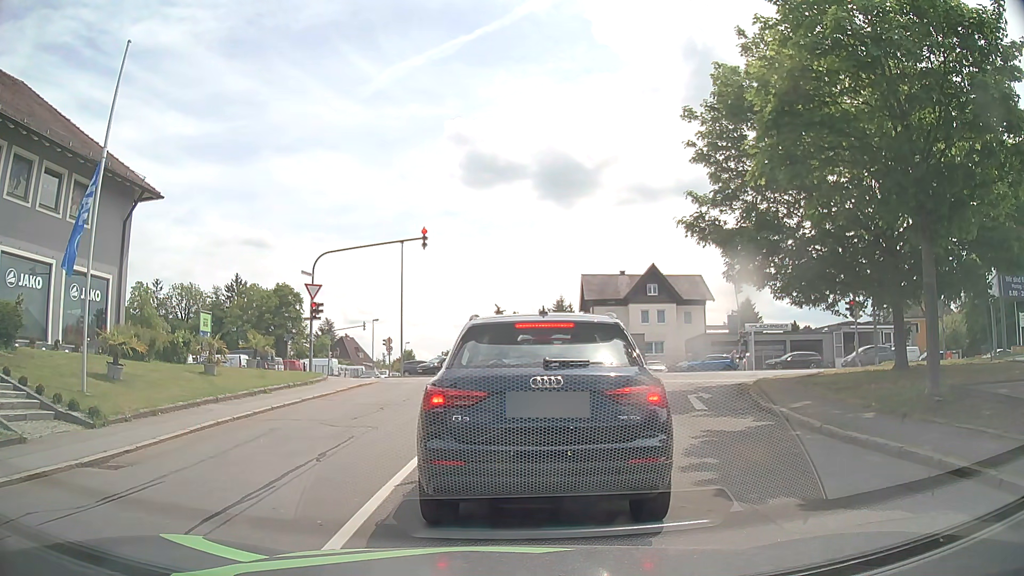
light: Day
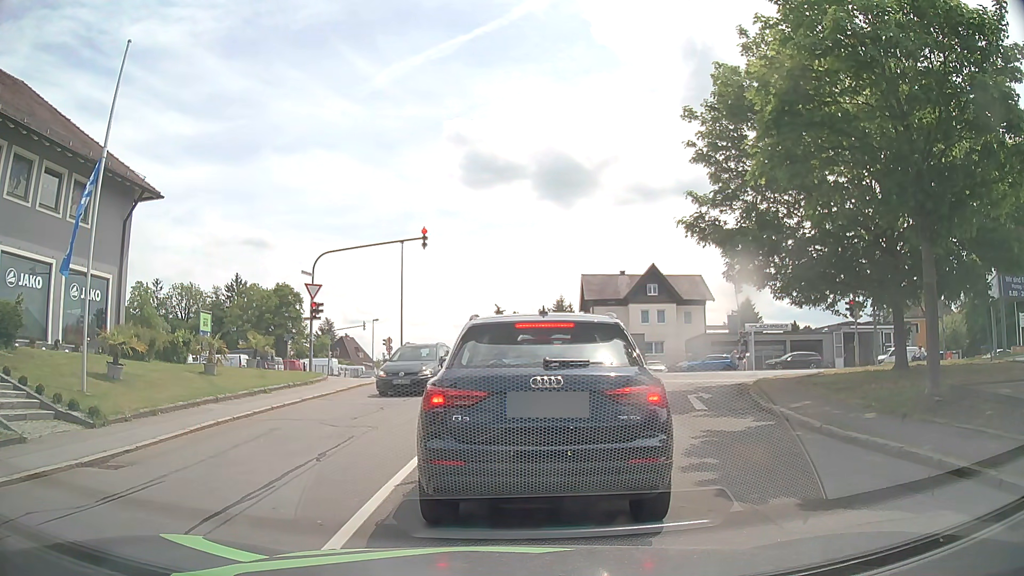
(0.0, 0.0) m; 0°
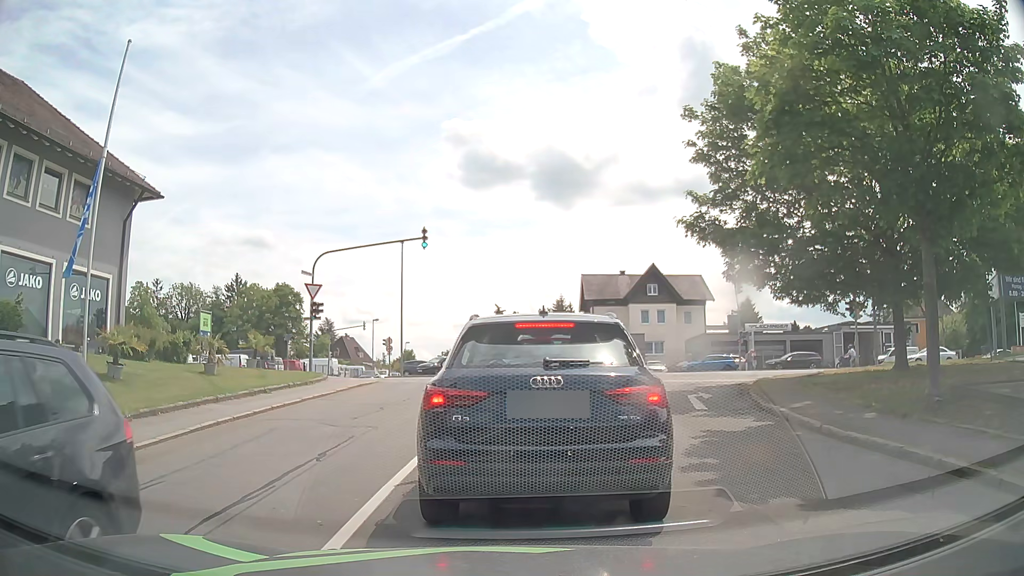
(0.0, 0.0) m; 0°
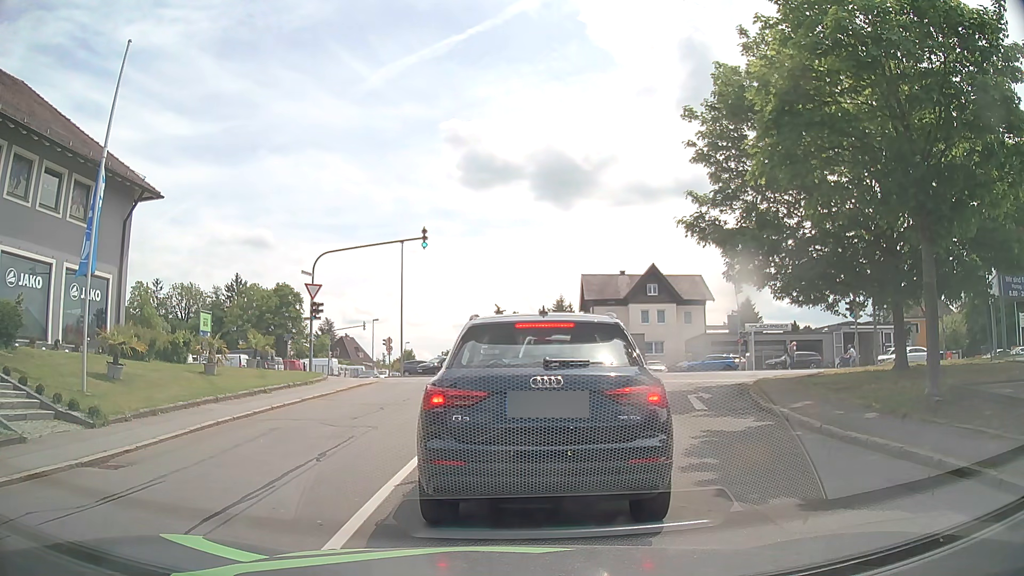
(0.0, 0.0) m; 0°
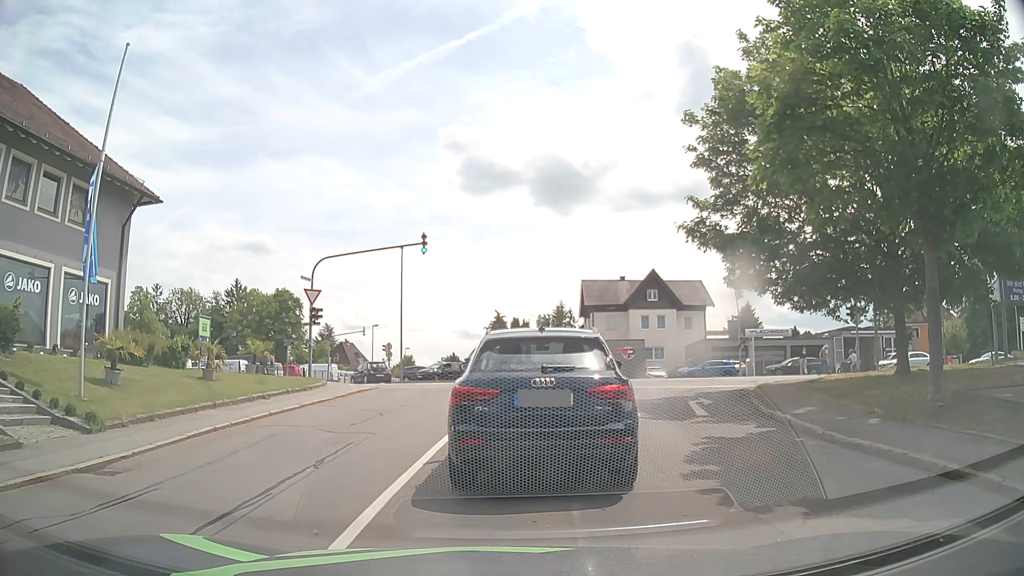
(0.0, +0.1) m; 0°
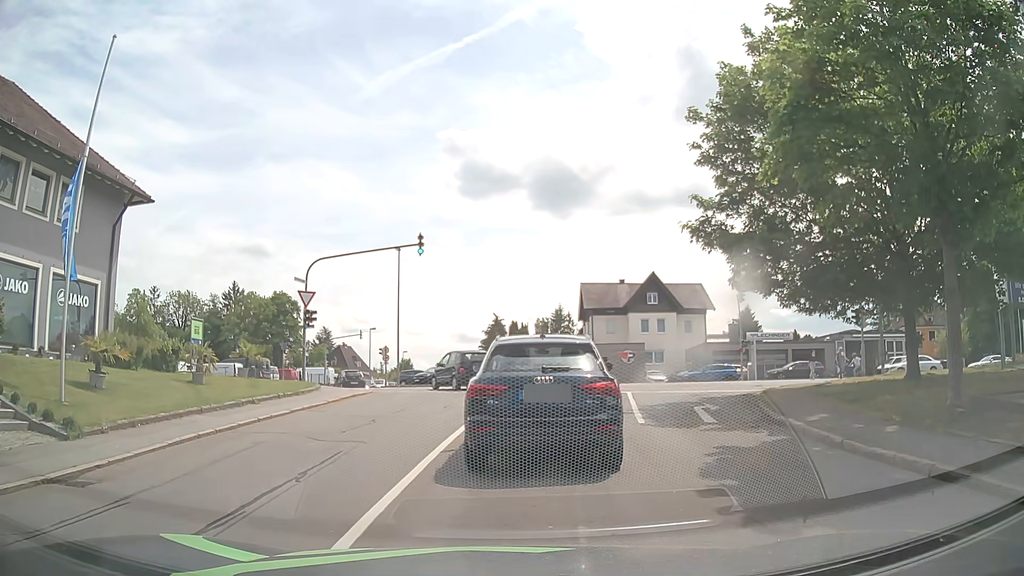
(0.0, +0.8) m; -1°
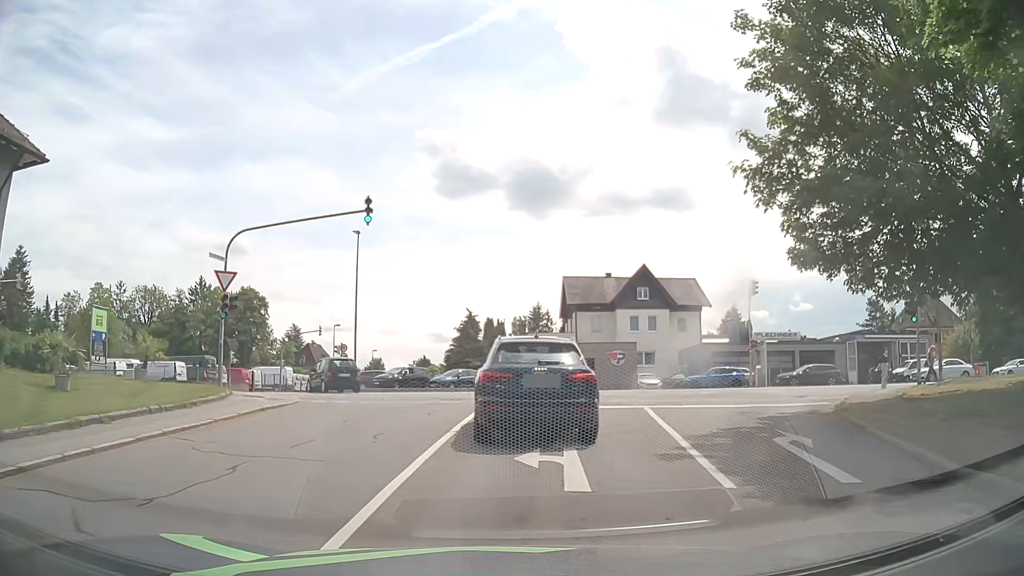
(-0.1, +6.9) m; +1°
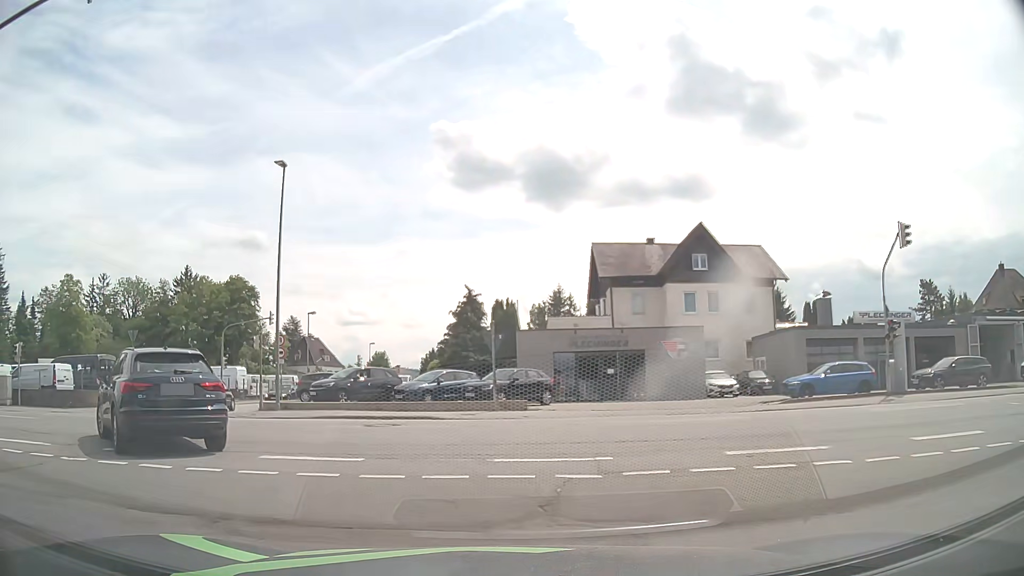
(+0.5, +15.8) m; -2°
(-2, +10) (-9, +17) (-18, +21) (-28, +22) (-38, +23) (-48, +24) (-58, +24) (-68, +24) (-78, +25) (-88, +25) m
